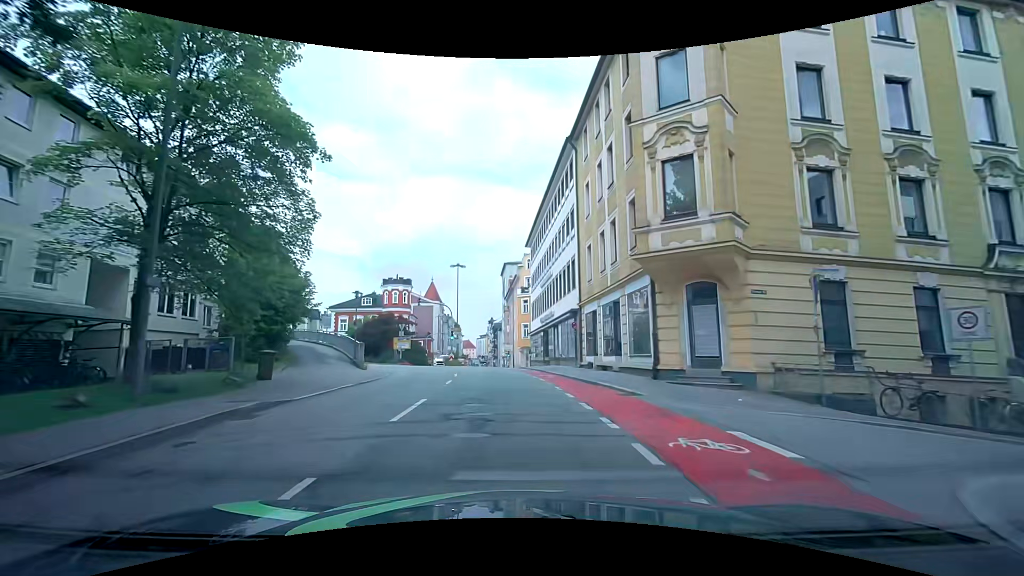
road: tertiary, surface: asphalt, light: Day
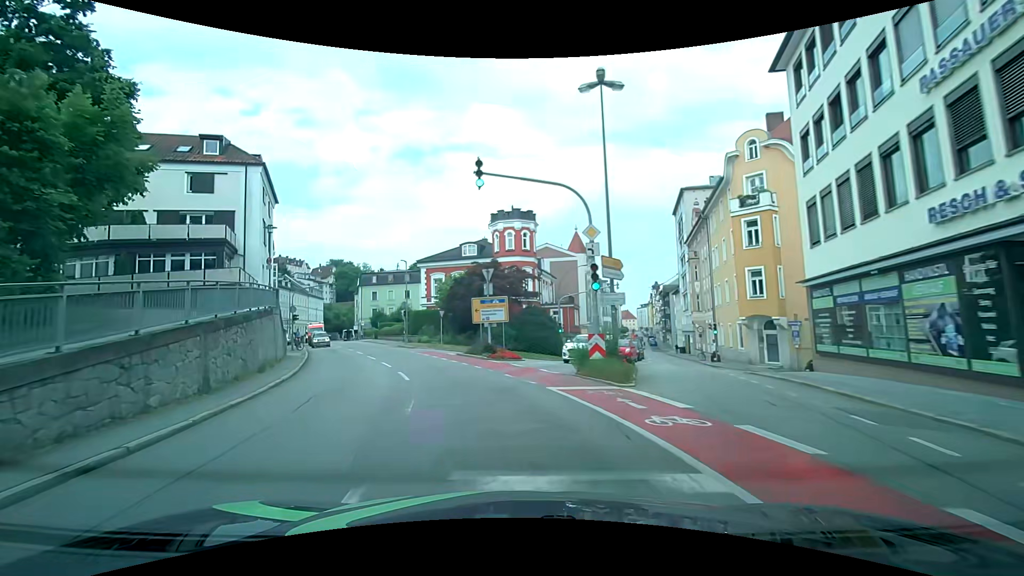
(-3.4, +33.1) m; -16°
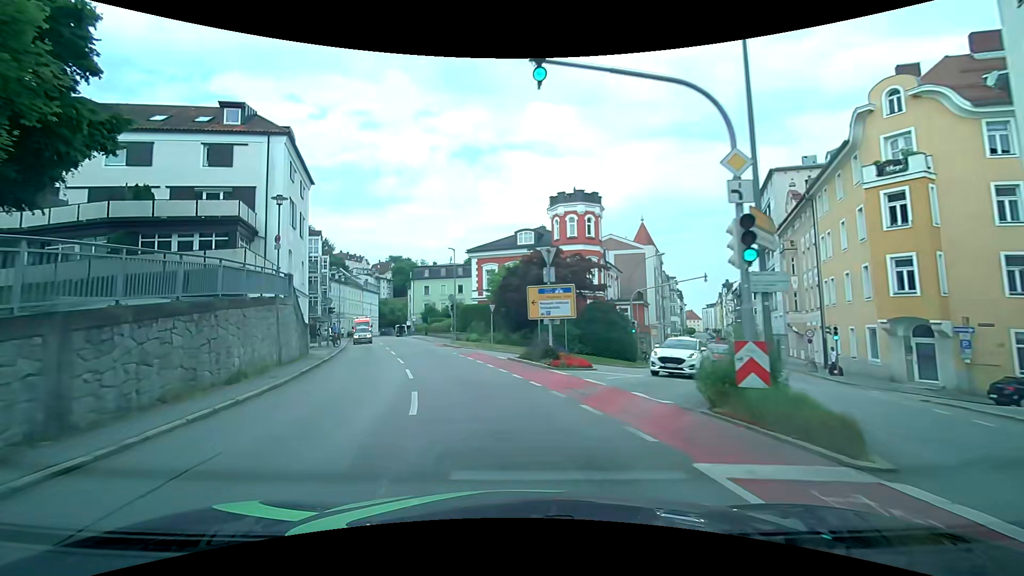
(-0.5, +6.3) m; -8°
(-1, +10) (-3, +20) (-5, +29) (-8, +39) (-11, +49) (-14, +58) (-17, +68) (-20, +77) (-23, +87) (-26, +96) m
